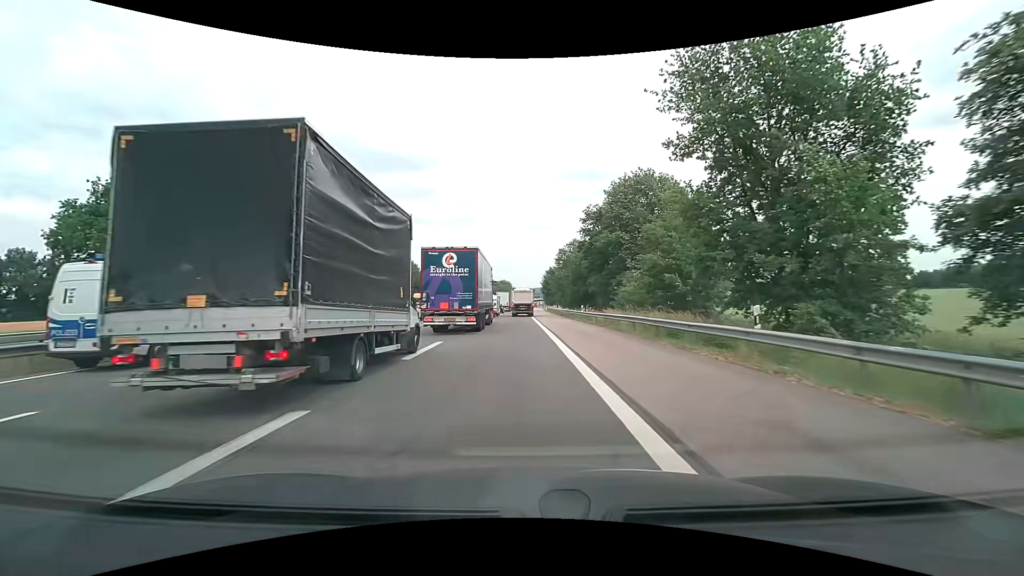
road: motorway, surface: asphalt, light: Day
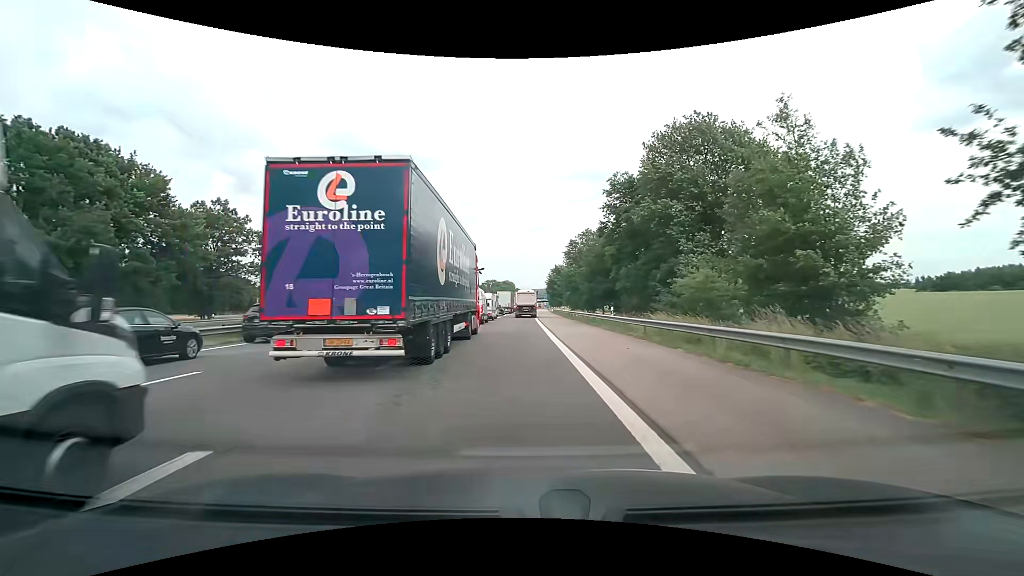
(0.0, +13.9) m; 0°
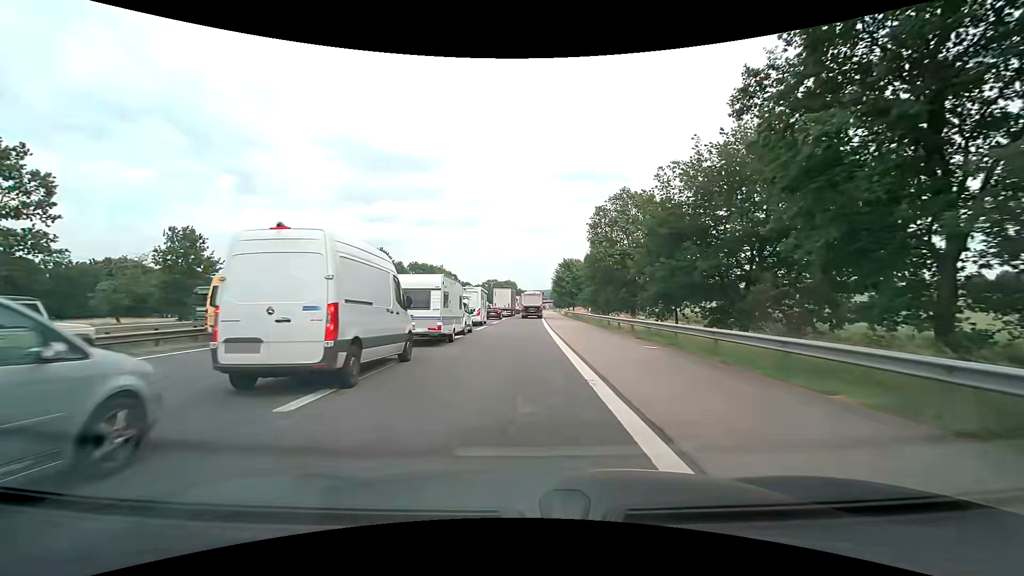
(-0.1, +28.1) m; -1°
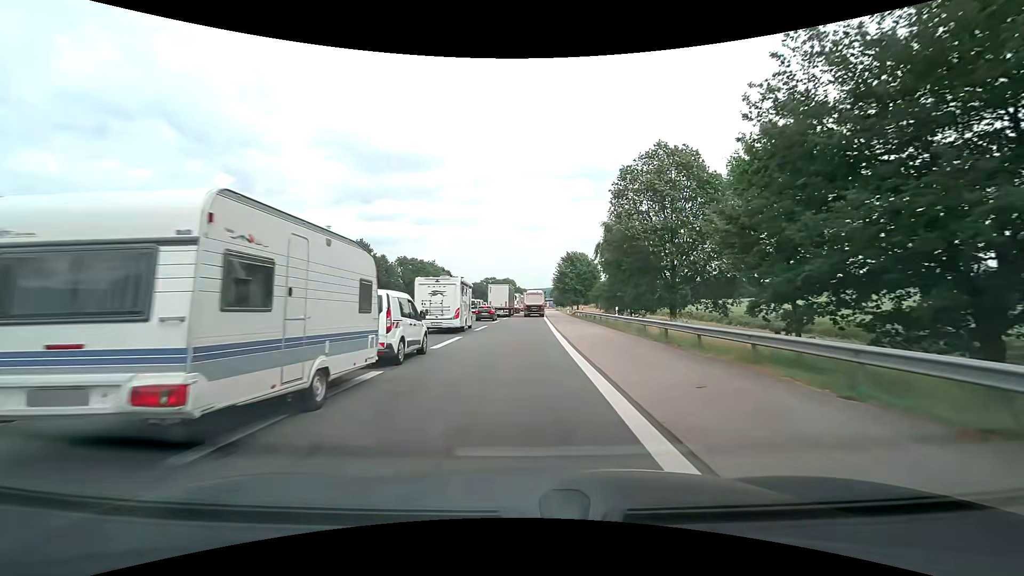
(+0.1, +14.1) m; 0°
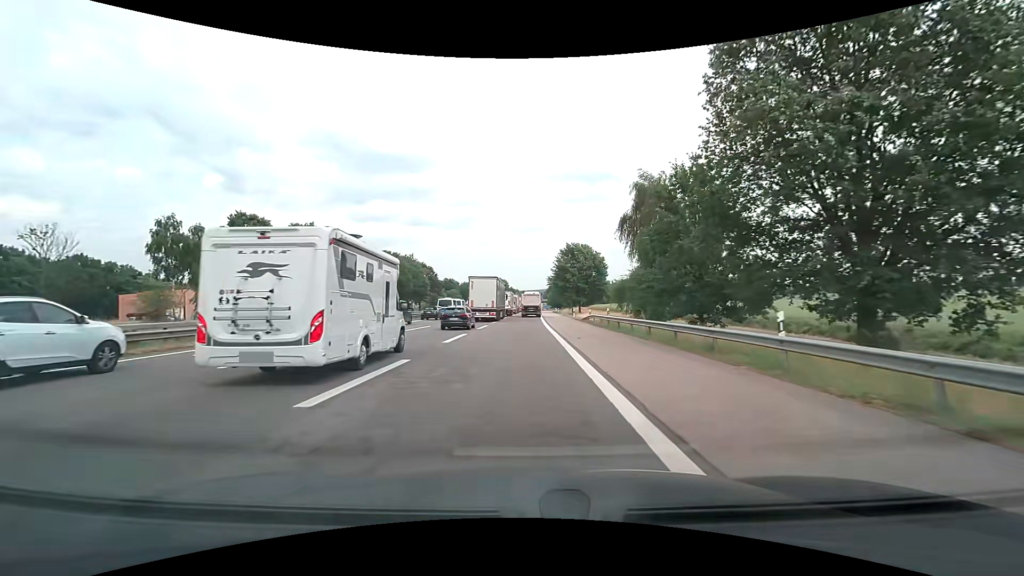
(+0.2, +21.7) m; +1°
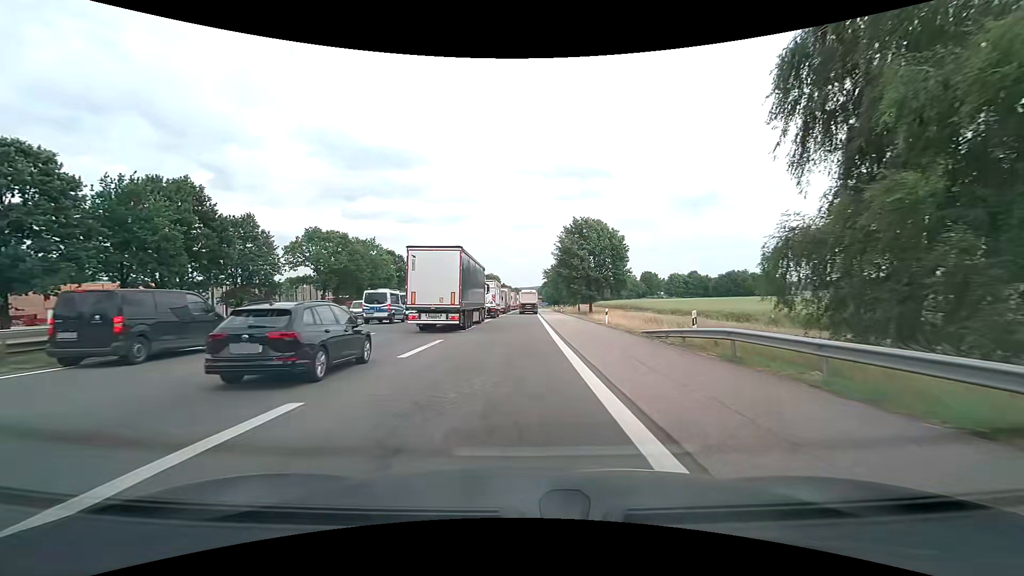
(+0.2, +30.0) m; +1°
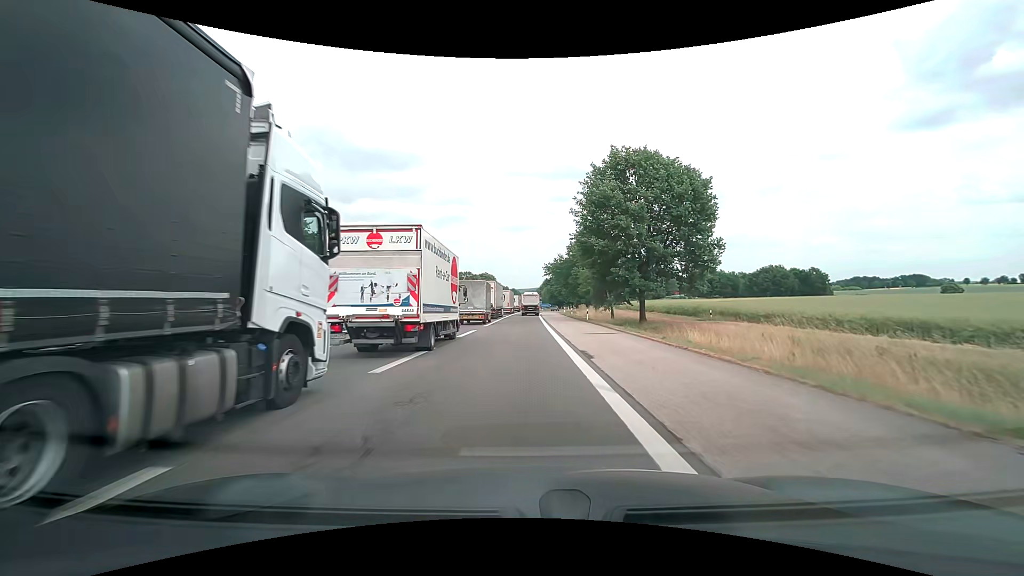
(0.0, +38.8) m; 0°
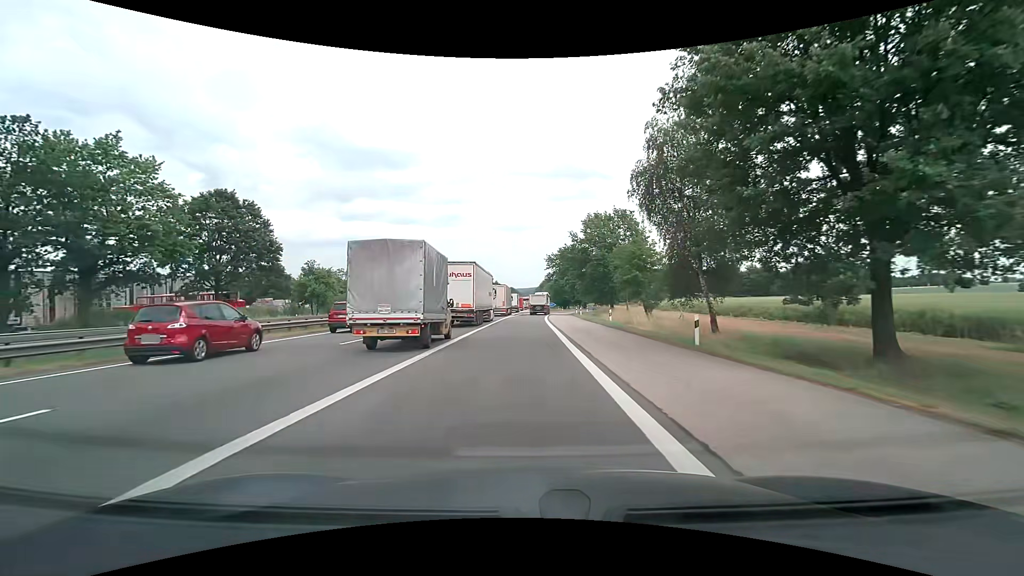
(-0.1, +30.9) m; 0°
(0, +10) (0, +20) (0, +30) (0, +40) (0, +50) (+1, +60) (+1, +70) (+2, +80) (+3, +90) (+5, +100) m
